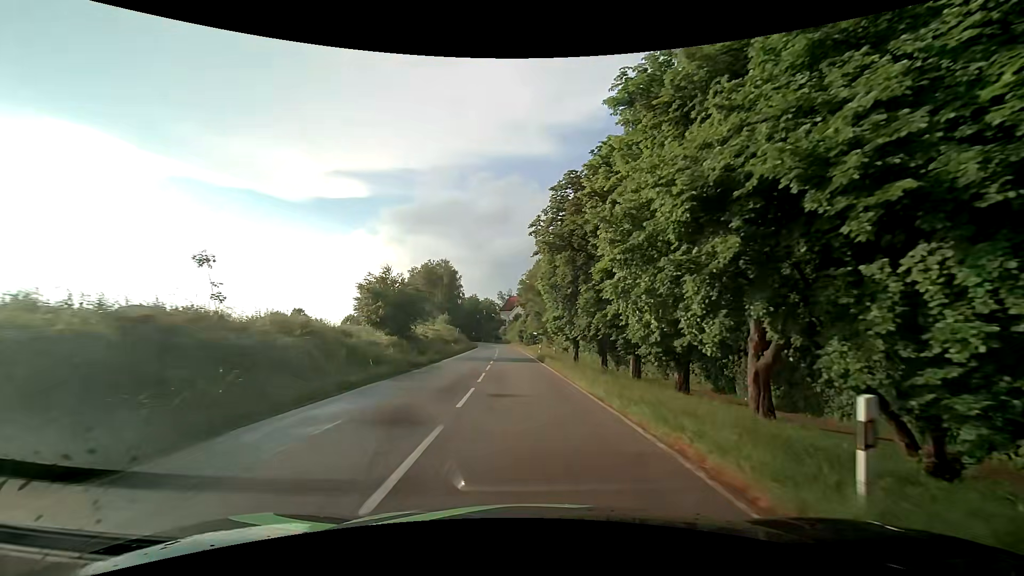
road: tertiary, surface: asphalt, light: Day
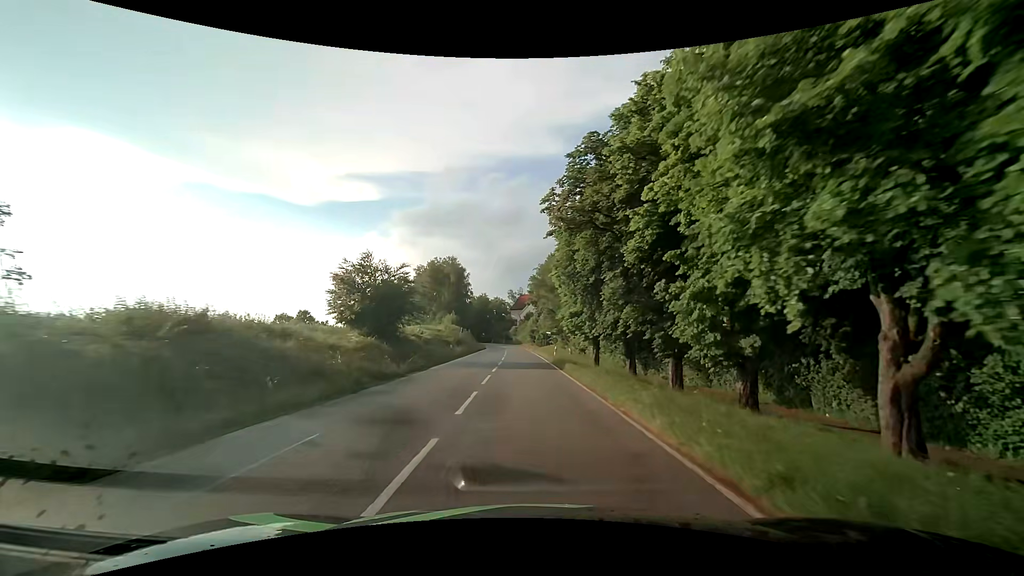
(-0.1, +7.2) m; -2°
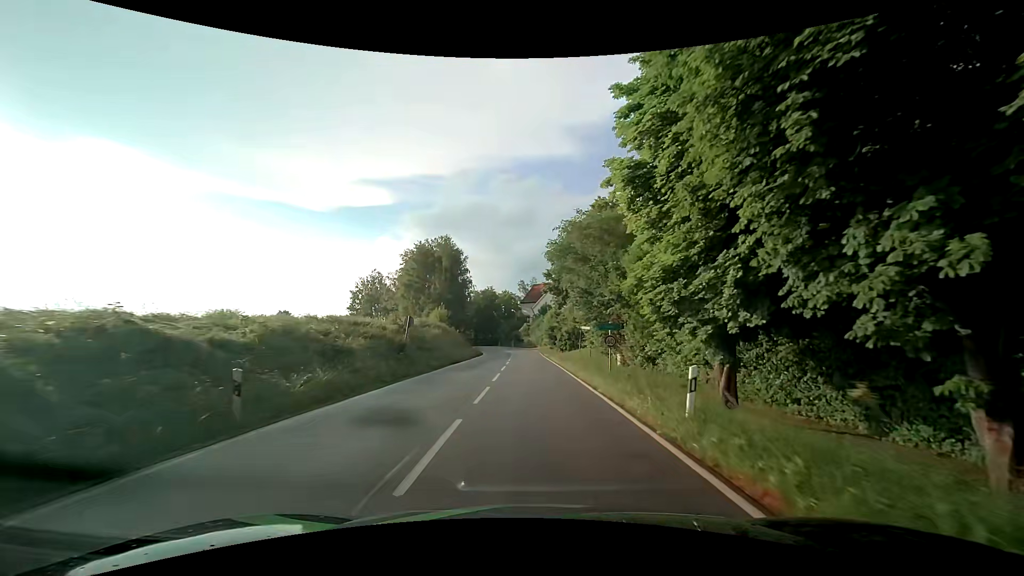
(-0.6, +29.4) m; -2°
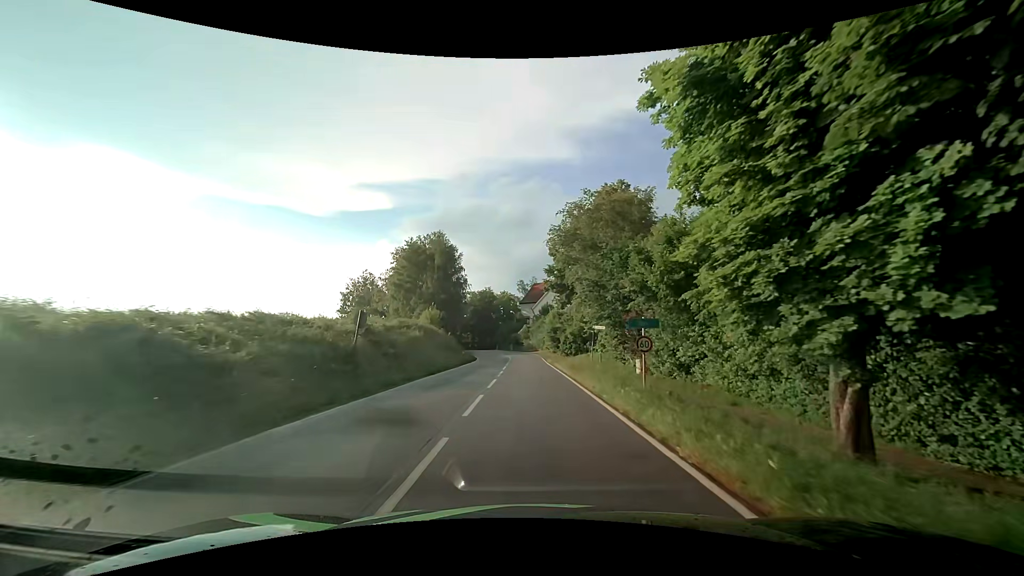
(0.0, +7.4) m; 0°
(0, +10) (0, +20) (0, +30) (0, +40) (-1, +50) (-1, +60) (-2, +70) (-4, +80) (-7, +89) (-10, +99) m
